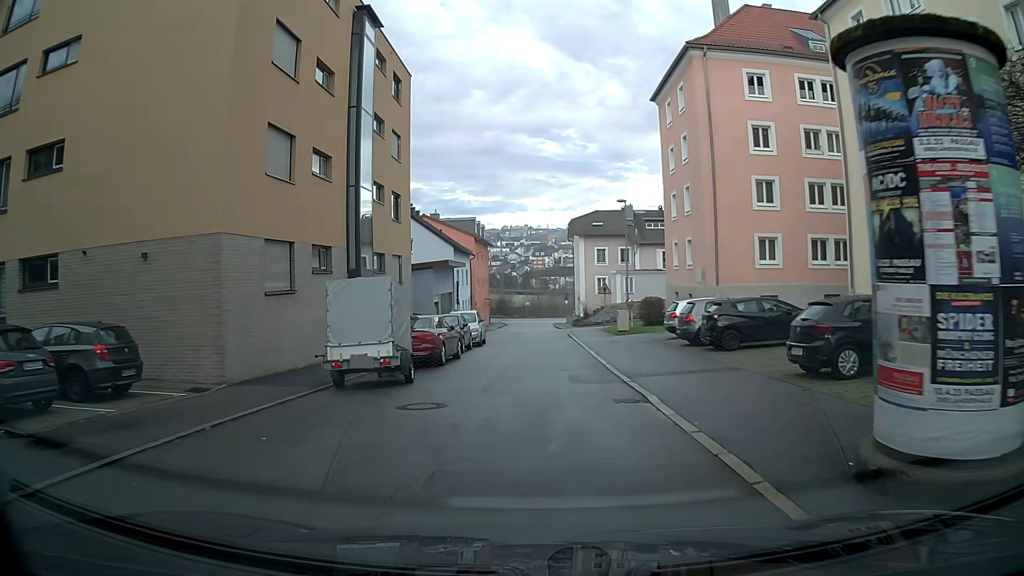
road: residential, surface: asphalt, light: Day
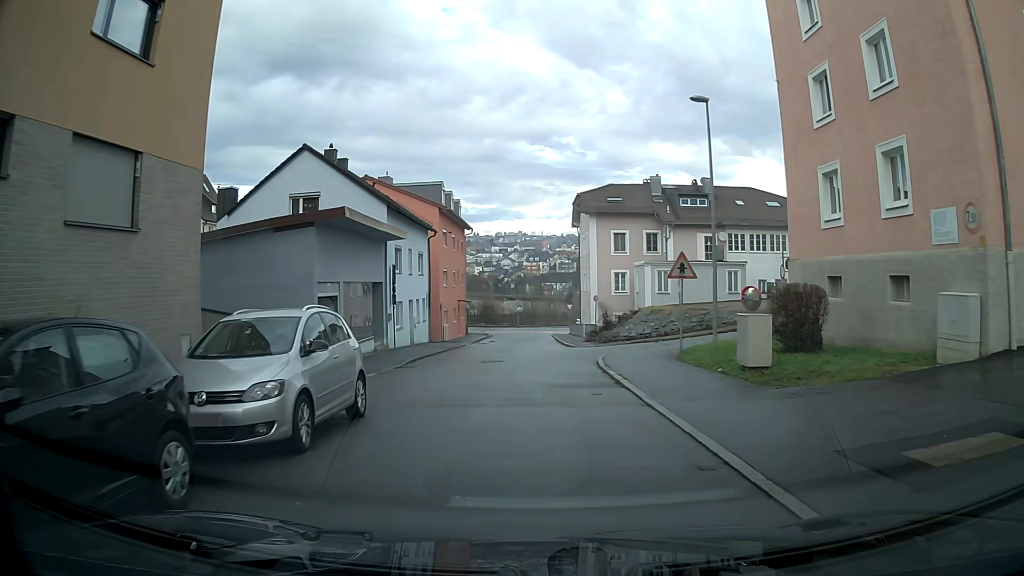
(+0.1, +22.1) m; 0°
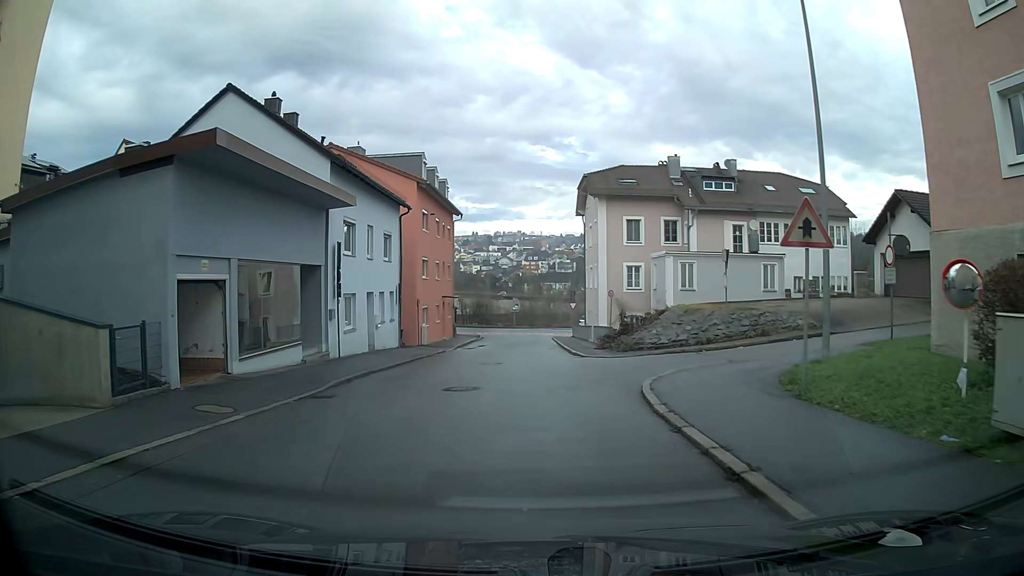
(0.0, +8.6) m; 0°
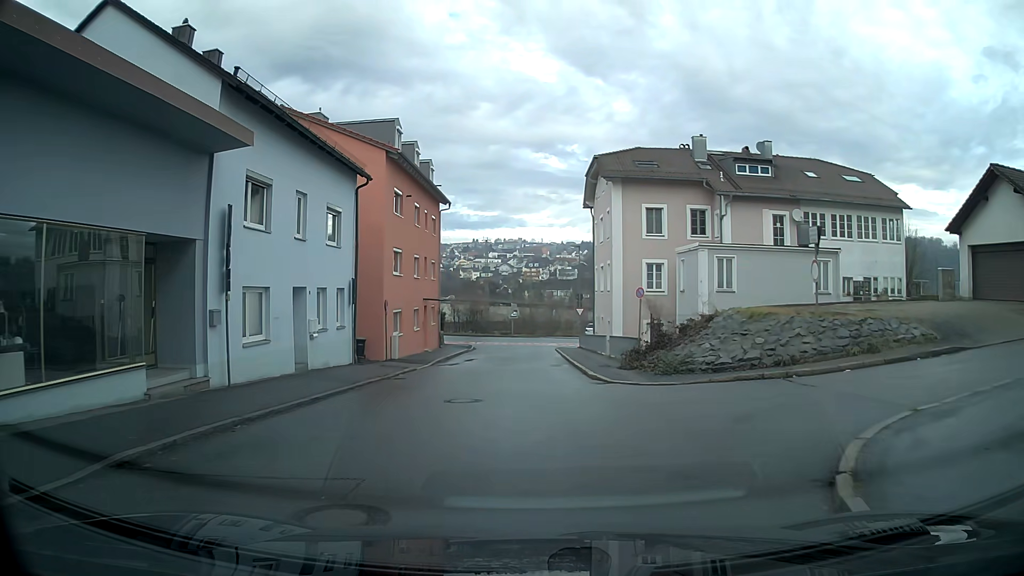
(0.0, +8.4) m; +1°
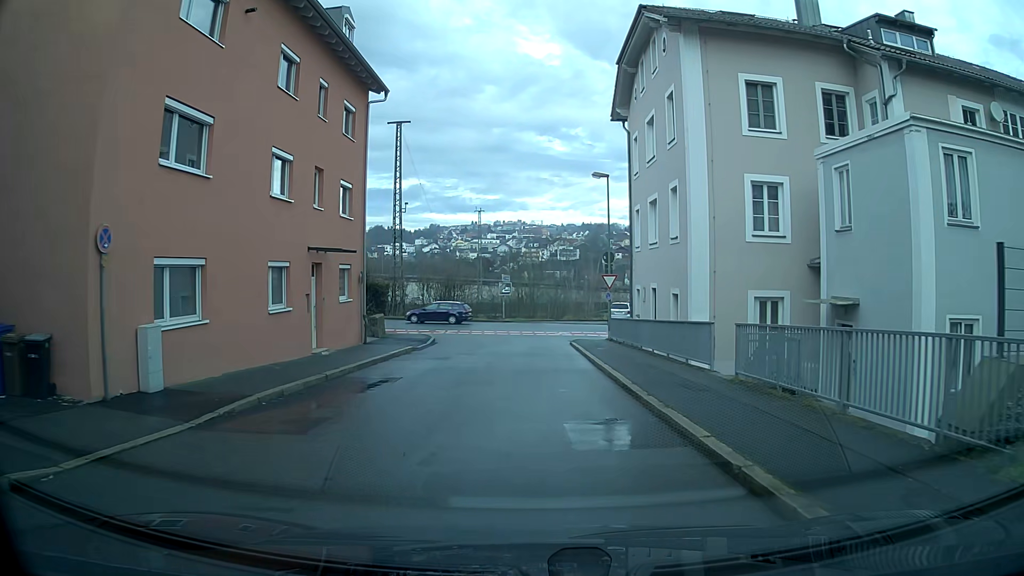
(0.0, +20.4) m; 0°
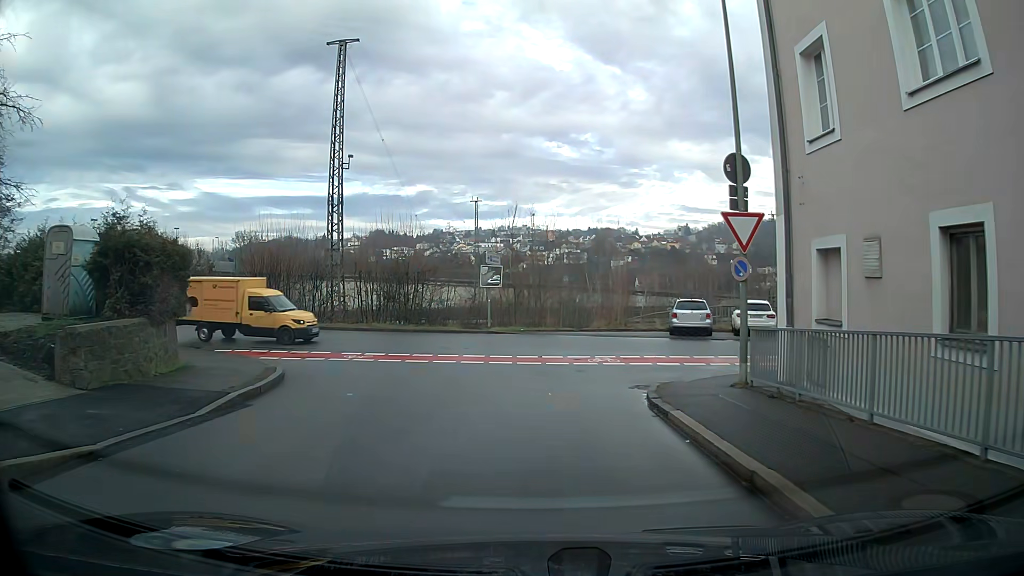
(0.0, +20.3) m; -1°
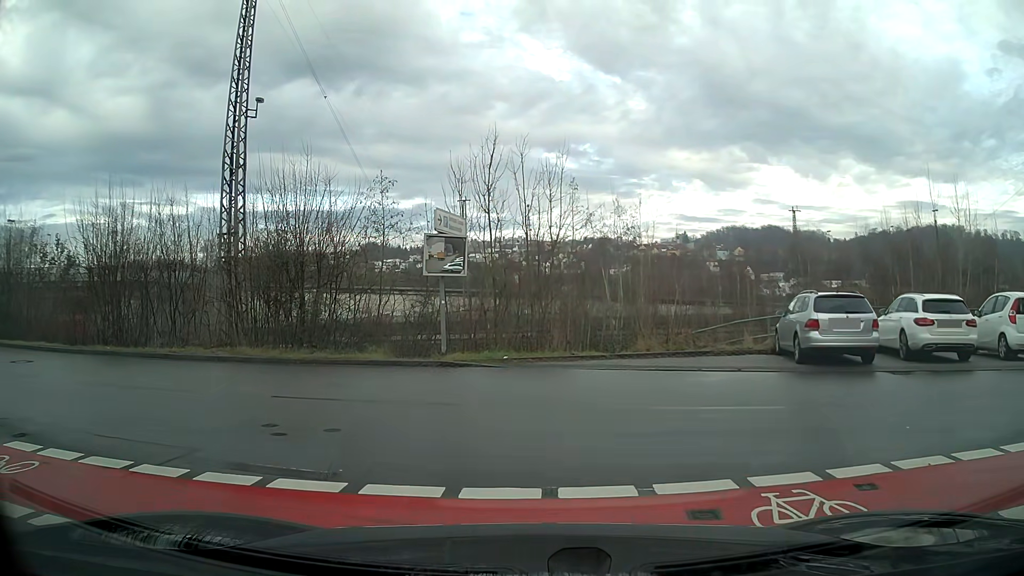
(+0.2, +13.3) m; +1°
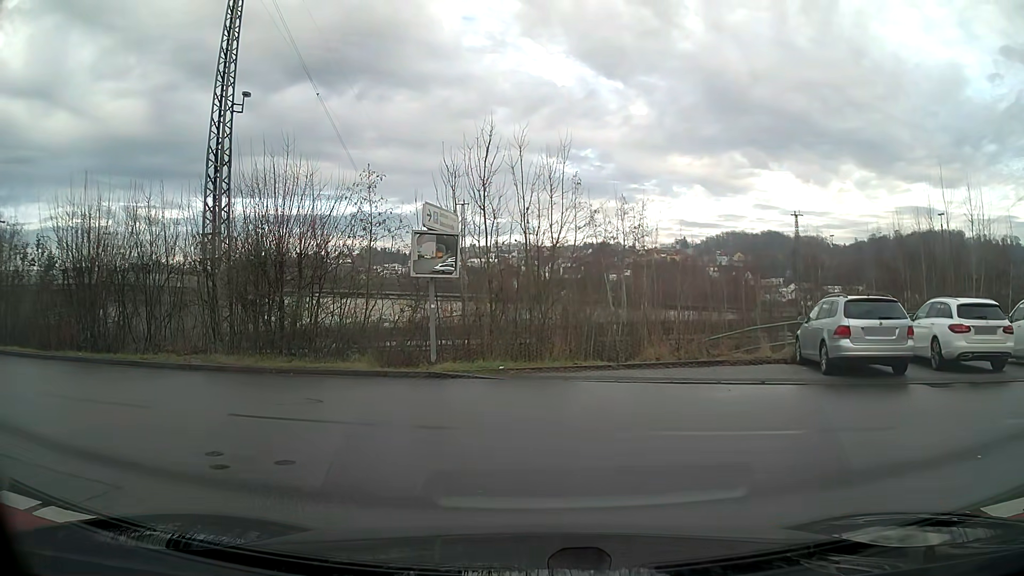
(0.0, +1.4) m; 0°
(-4, +9) (-13, +12) (-23, +14) (-33, +15) (-43, +17) (-53, +18) (-63, +20) (-71, +25) (-81, +22) (-89, +18) m
